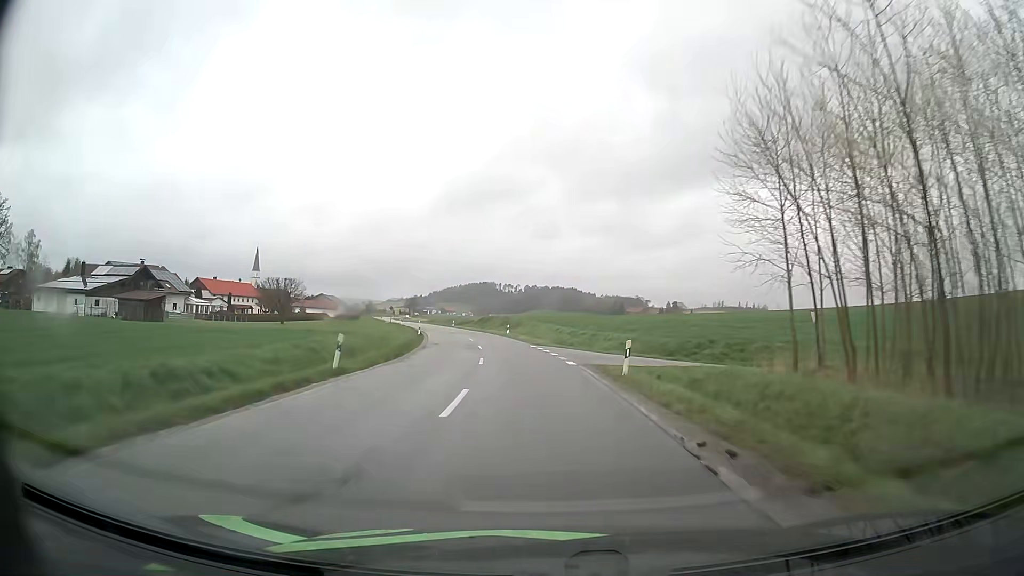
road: secondary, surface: asphalt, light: Day
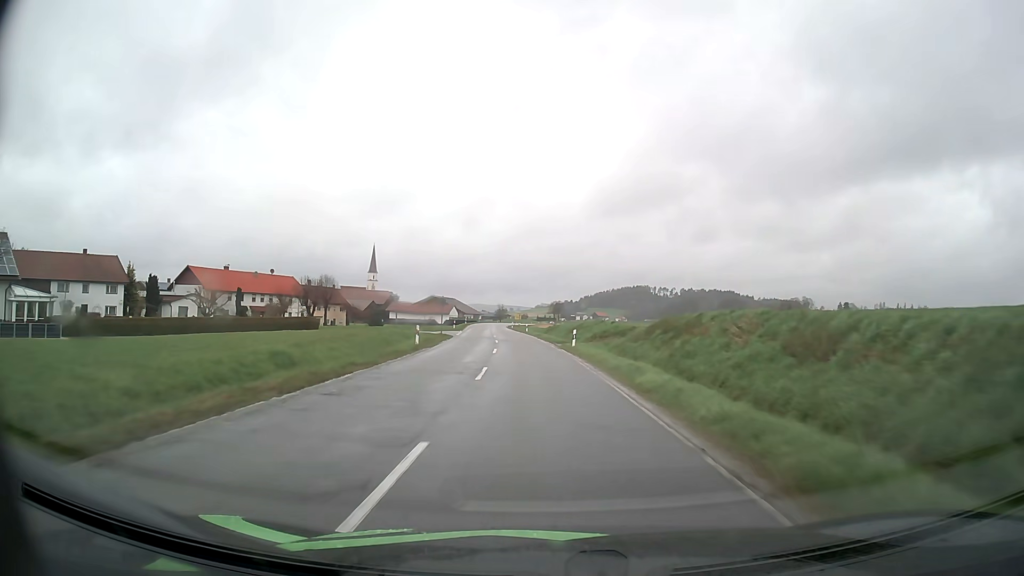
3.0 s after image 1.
(-7.4, +66.1) m; -13°
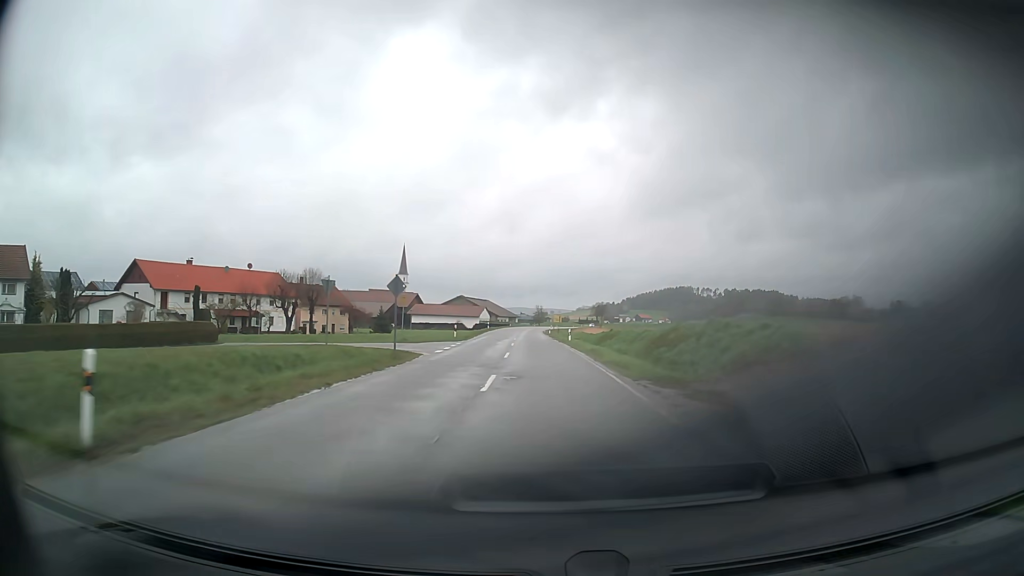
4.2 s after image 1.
(-1.0, +26.7) m; -4°
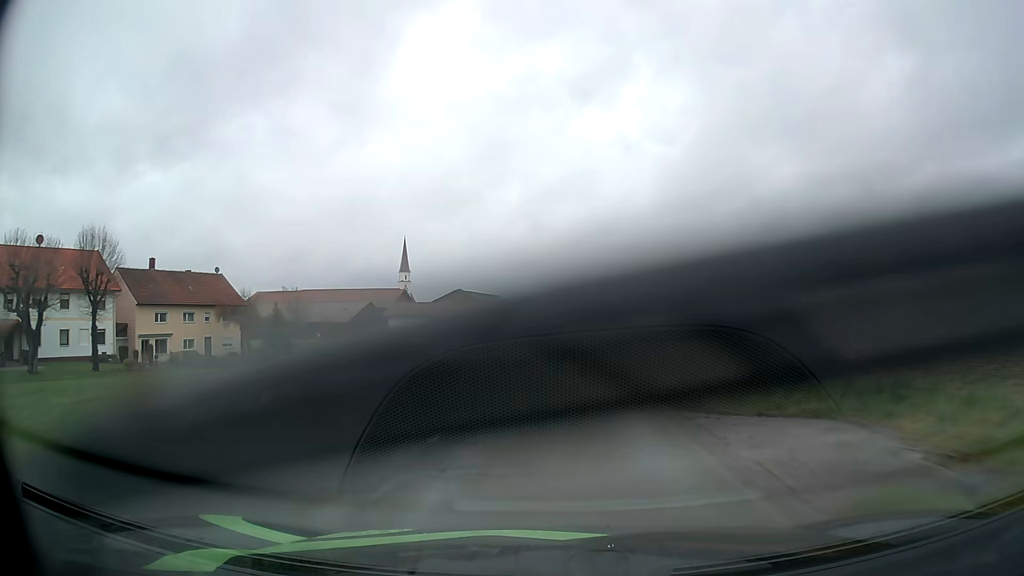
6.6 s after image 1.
(-1.4, +53.8) m; -2°
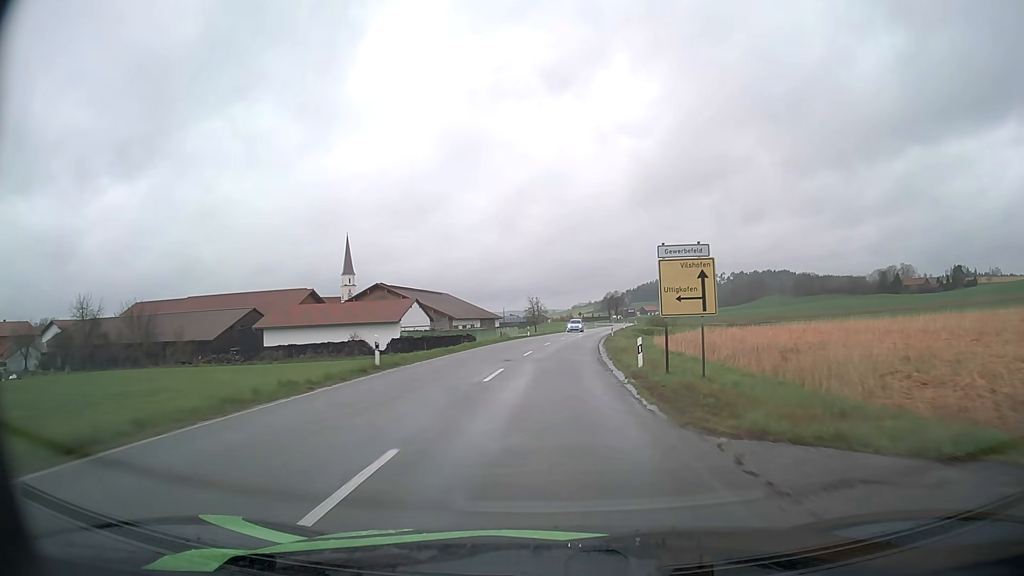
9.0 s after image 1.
(+0.6, +52.4) m; +2°
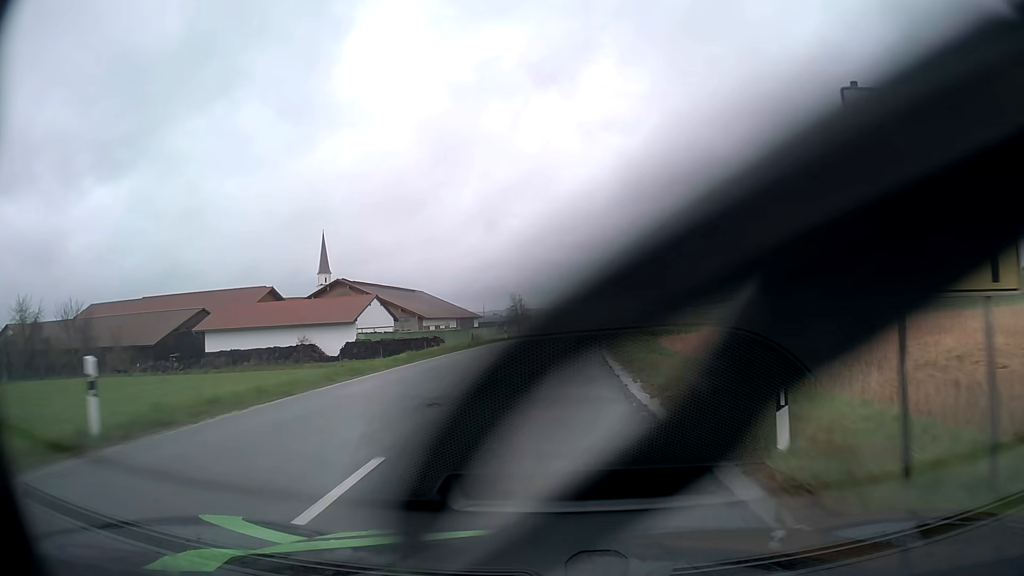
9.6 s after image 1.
(+0.2, +12.8) m; +1°
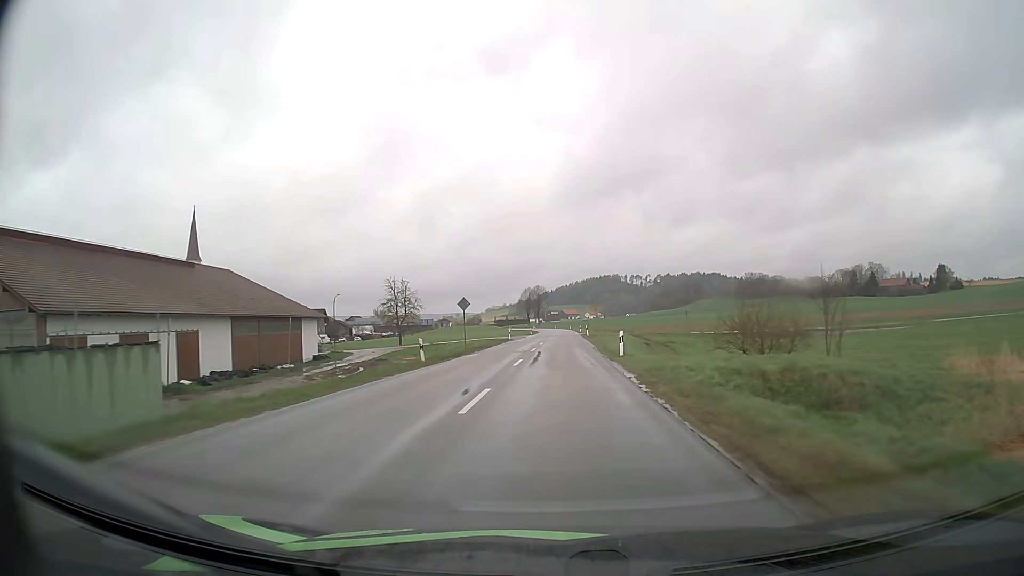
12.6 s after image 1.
(+3.5, +64.6) m; +6°
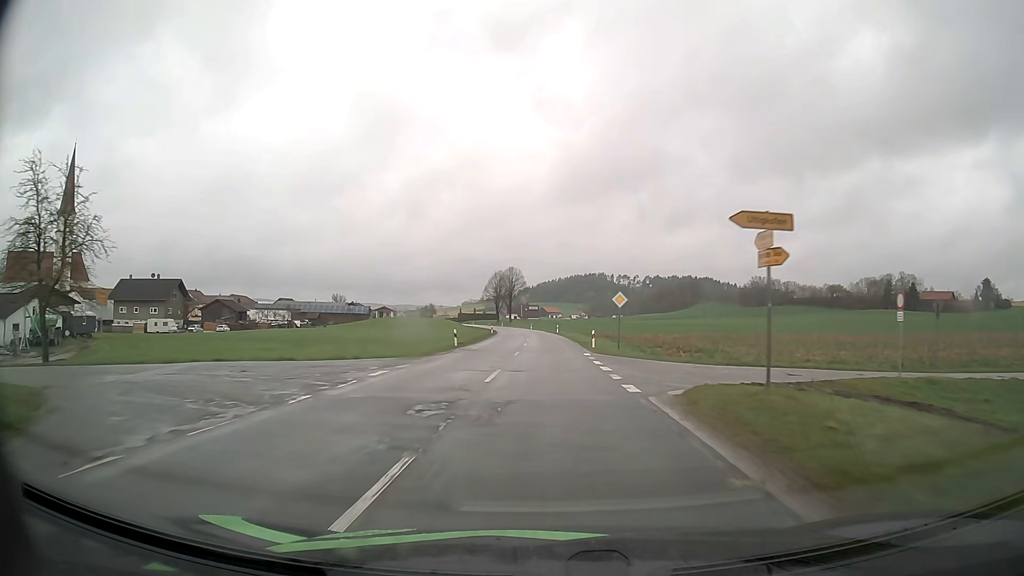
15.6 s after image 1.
(+1.3, +67.4) m; +2°
(0, +10) (0, +20) (0, +30) (0, +40) (0, +50) (0, +60) (-1, +70) (-1, +80) (-2, +90) (-3, +100) m
